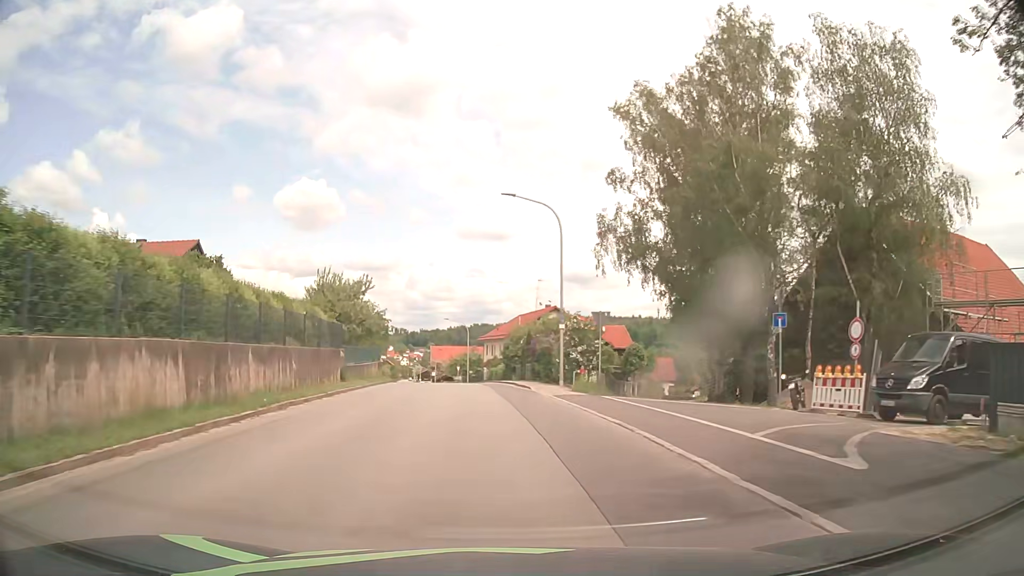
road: tertiary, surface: asphalt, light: Day
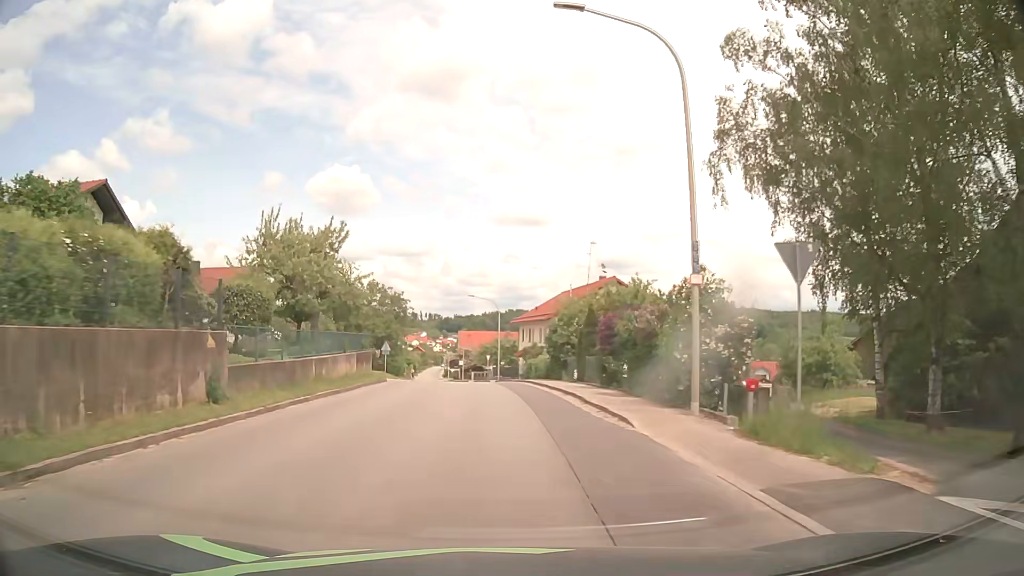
(-0.6, +16.0) m; -3°
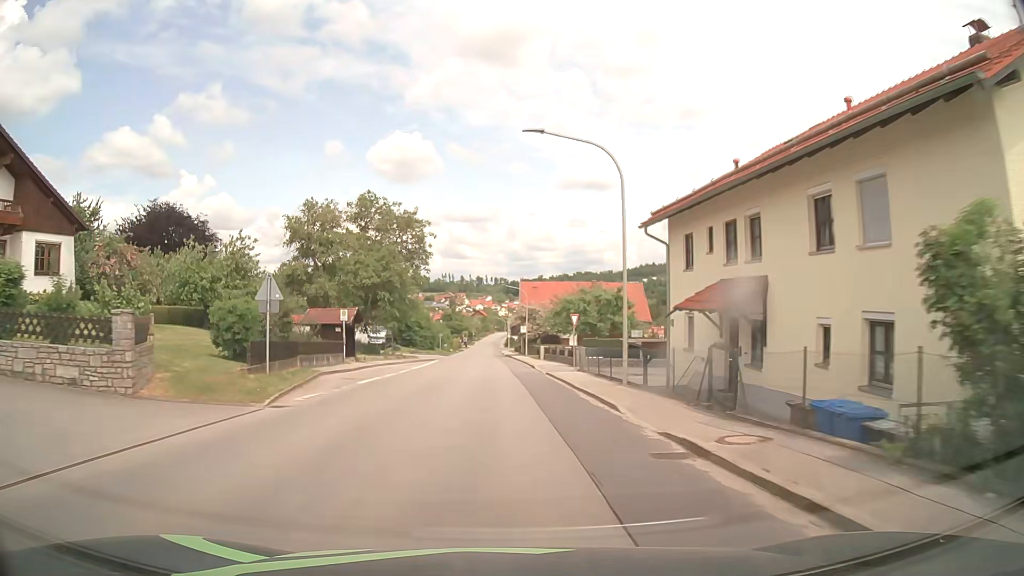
(-1.9, +40.4) m; -5°
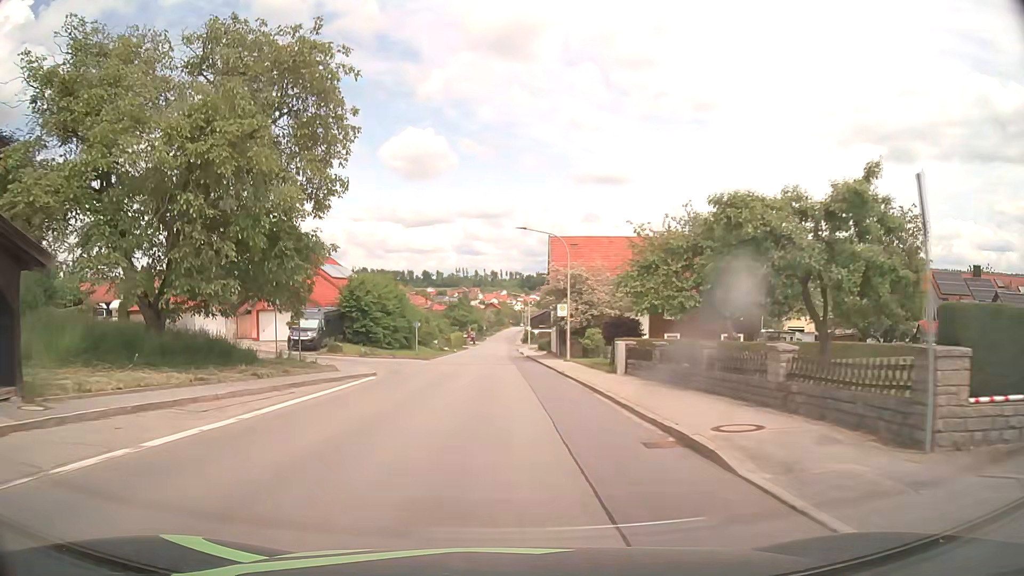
(-0.6, +32.2) m; -2°
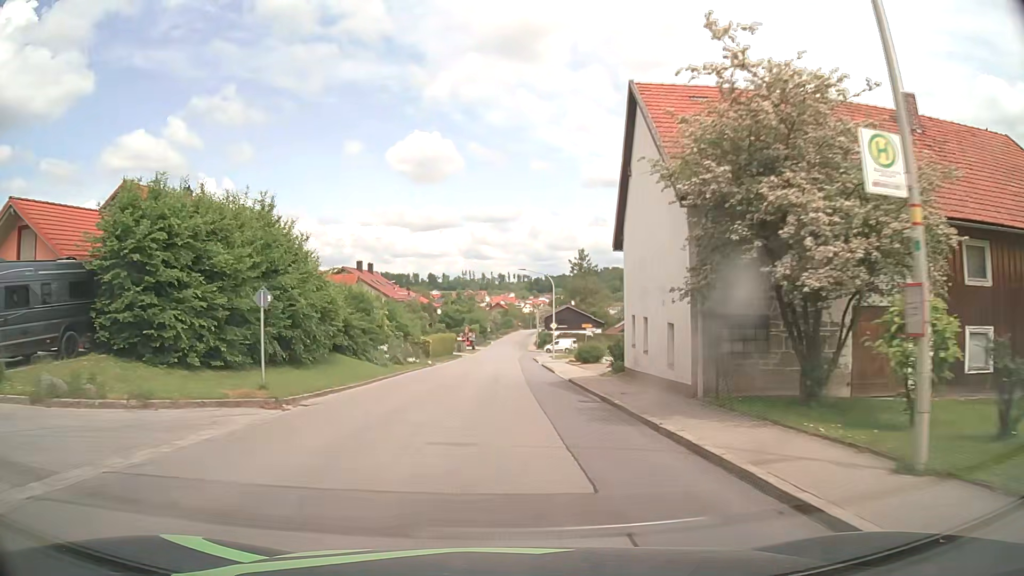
(-0.3, +31.3) m; -1°
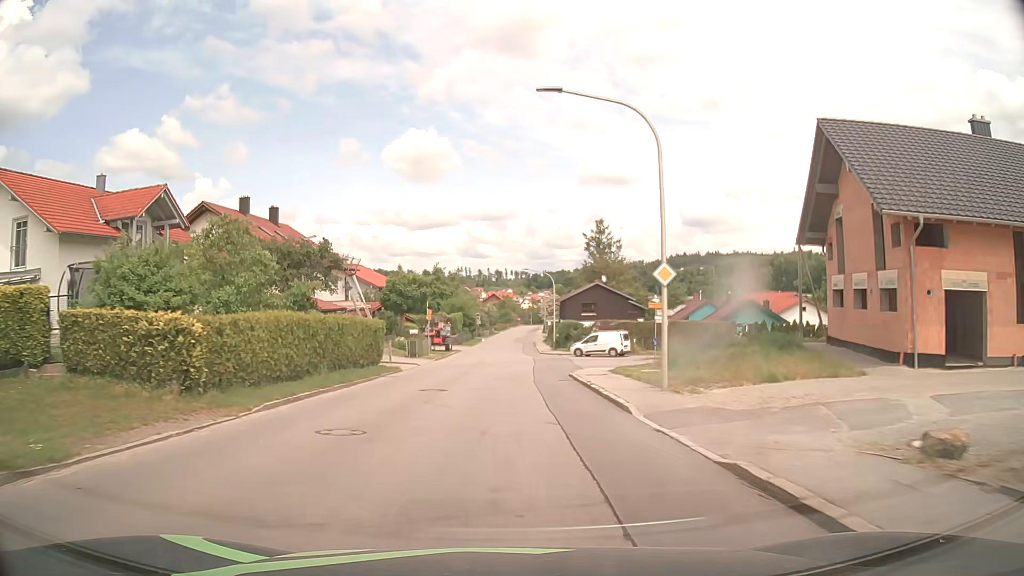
(+0.2, +38.9) m; +1°
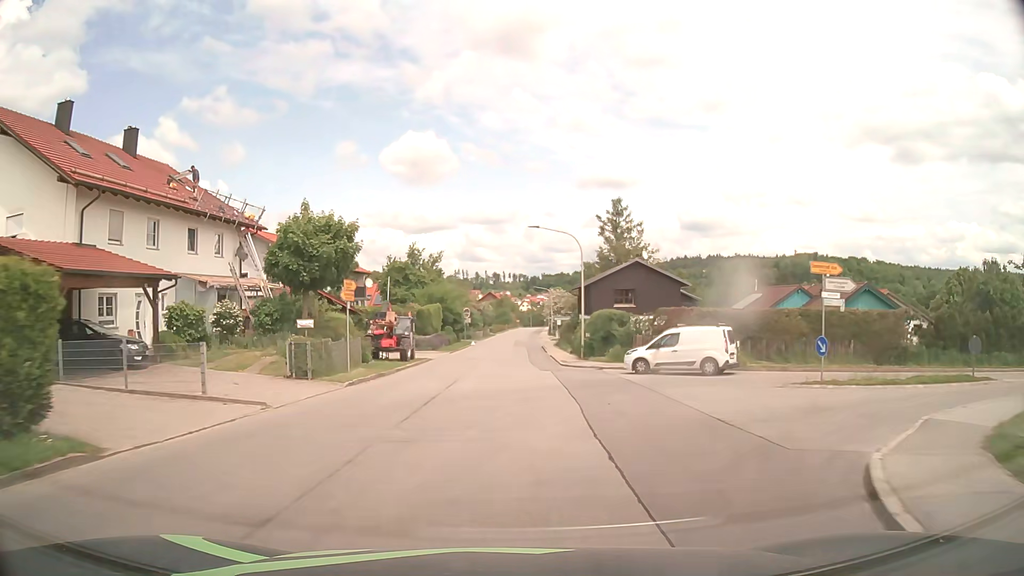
(-0.1, +23.4) m; 0°
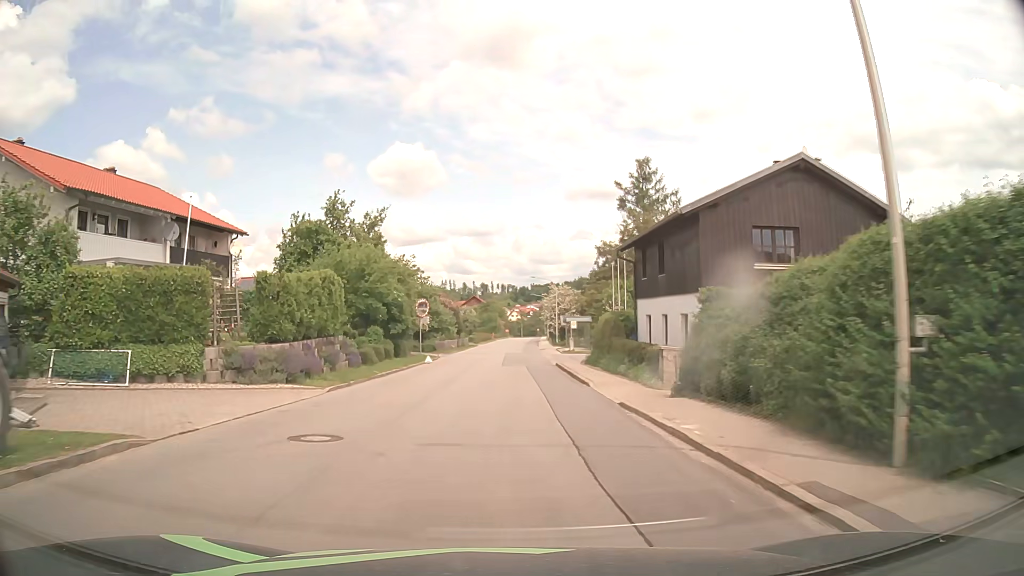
(+0.3, +31.0) m; +2°
(0, +10) (0, +20) (0, +30) (0, +40) (0, +50) (0, +60) (0, +70) (+1, +80) (+1, +90) (+1, +100) m
